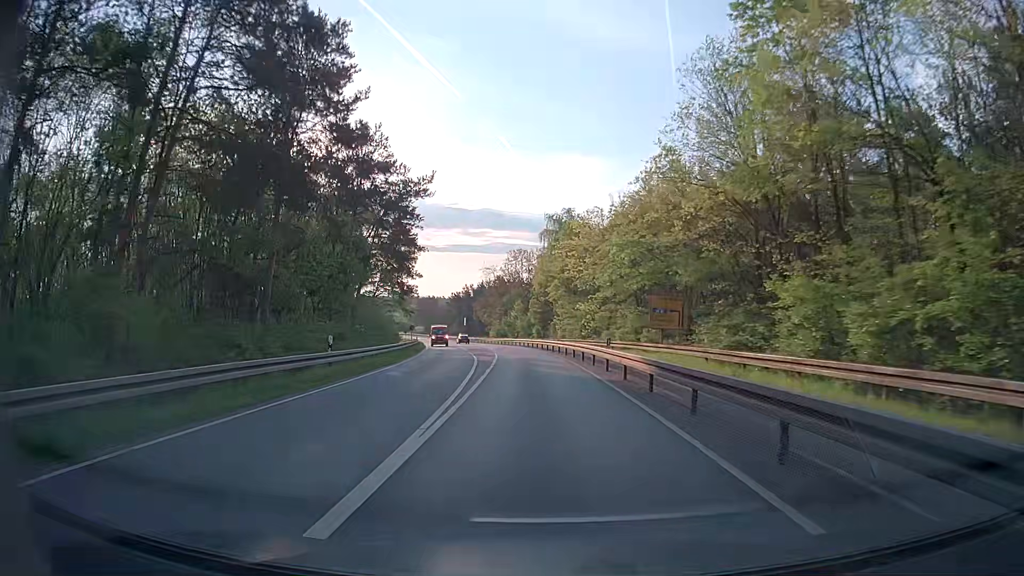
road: secondary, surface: asphalt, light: Day
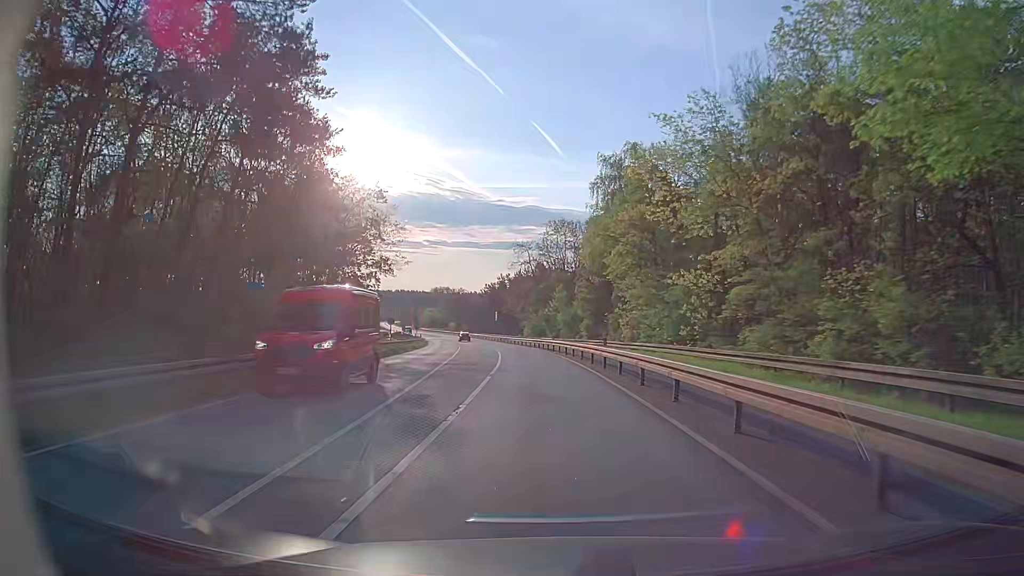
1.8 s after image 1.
(-1.0, +29.7) m; -4°
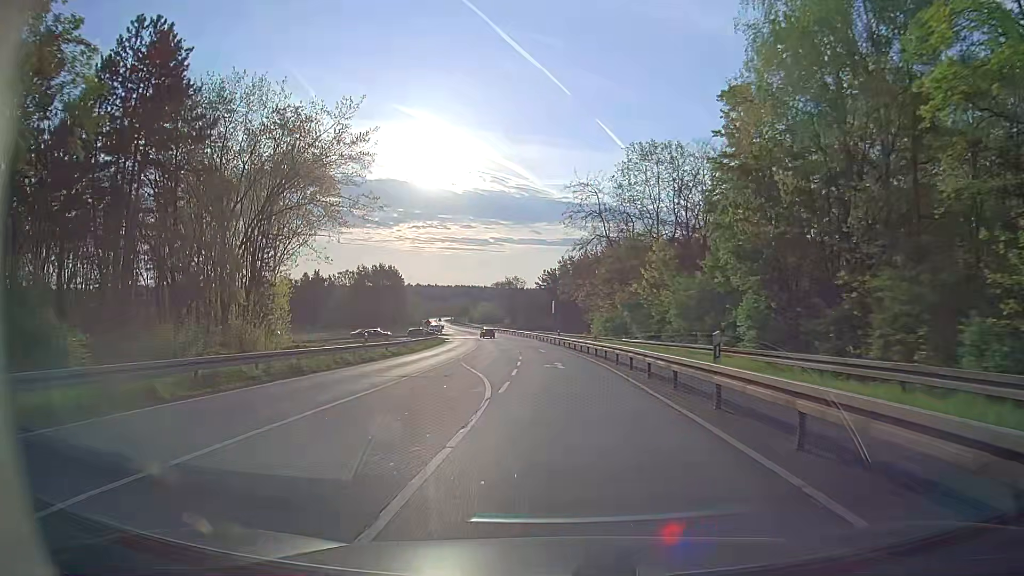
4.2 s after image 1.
(-1.4, +37.1) m; -6°
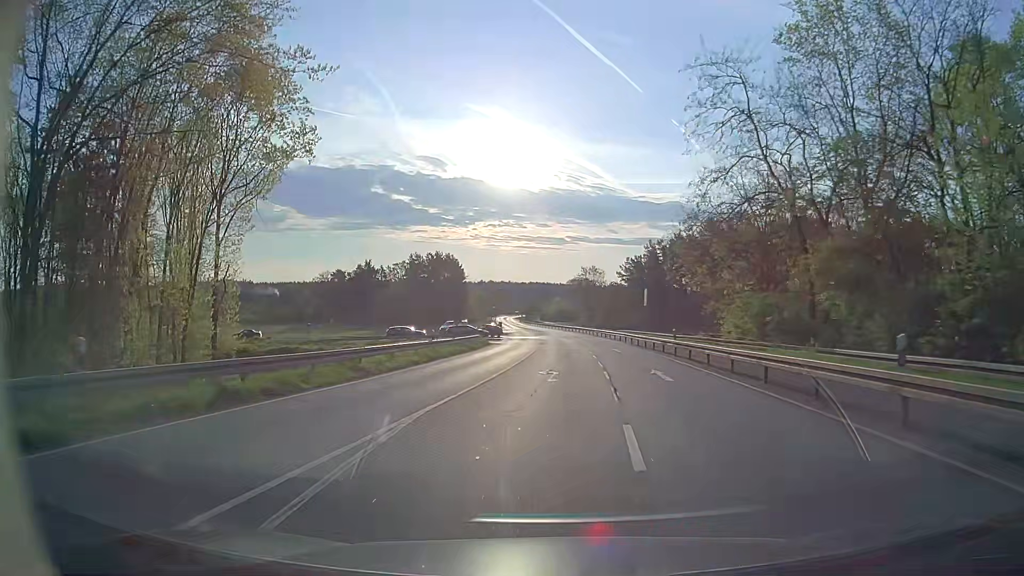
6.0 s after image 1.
(-1.4, +26.3) m; -6°
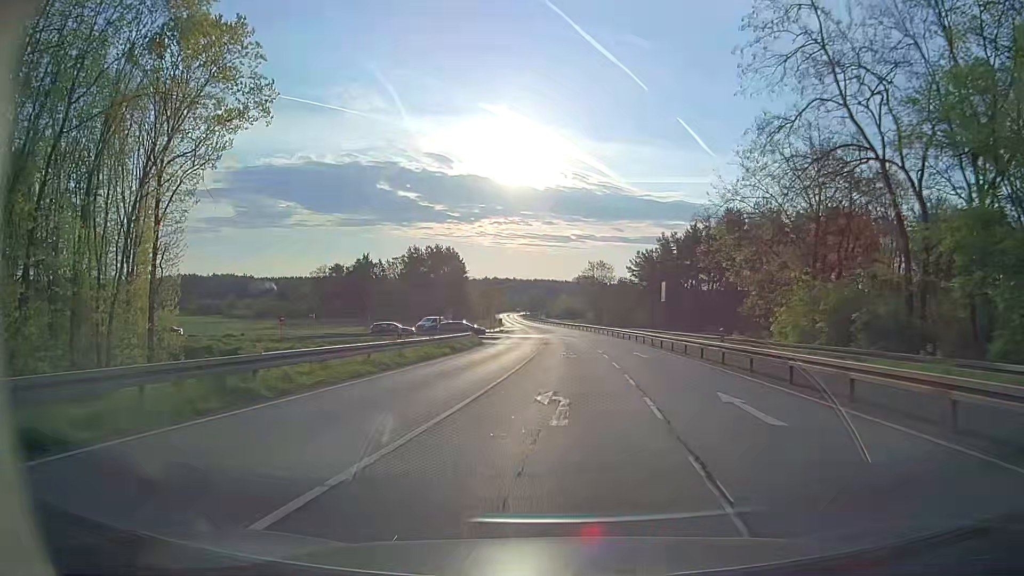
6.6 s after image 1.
(-0.1, +8.5) m; 0°
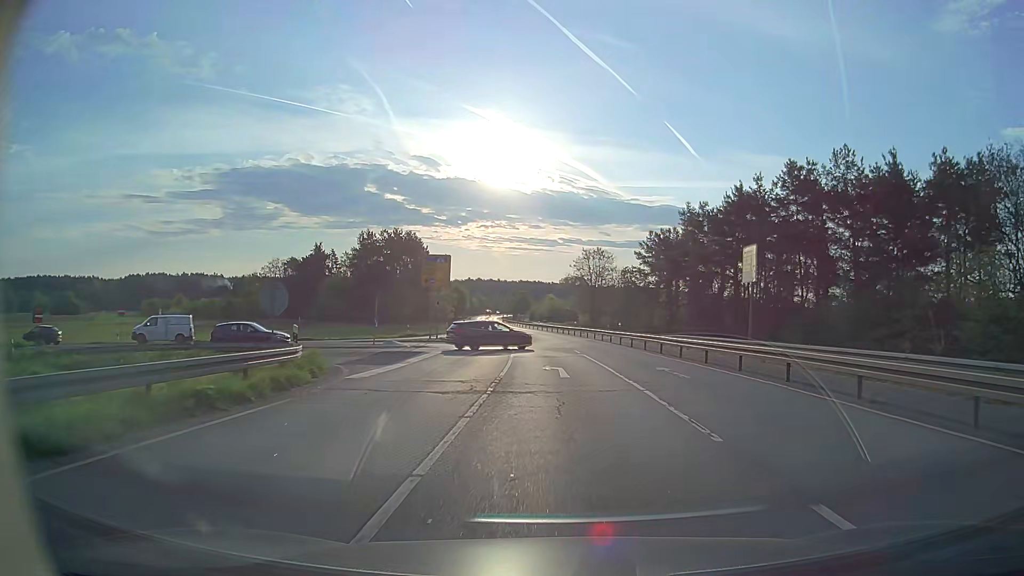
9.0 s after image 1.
(+0.1, +31.8) m; +1°
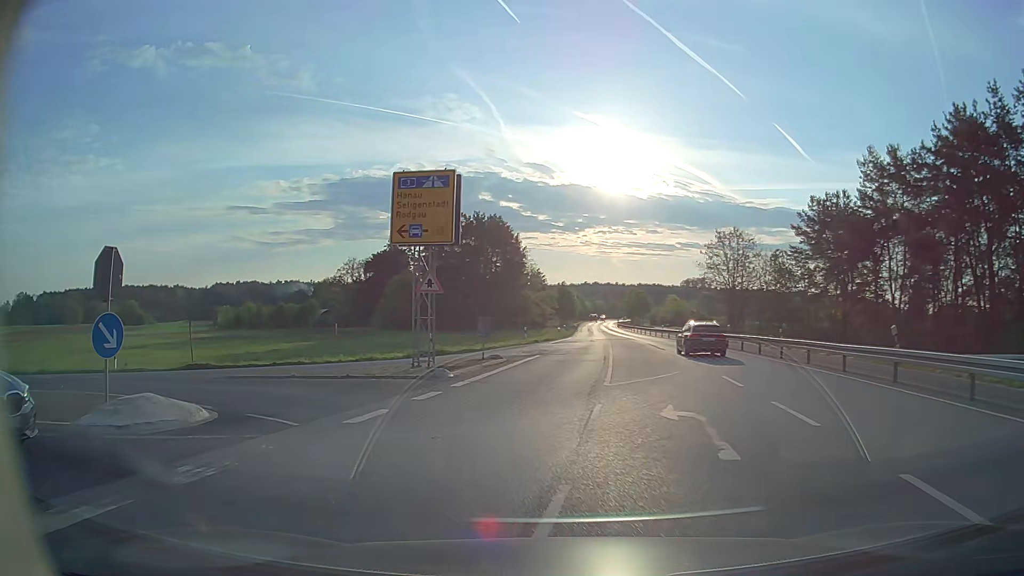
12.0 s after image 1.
(-0.7, +27.8) m; -9°
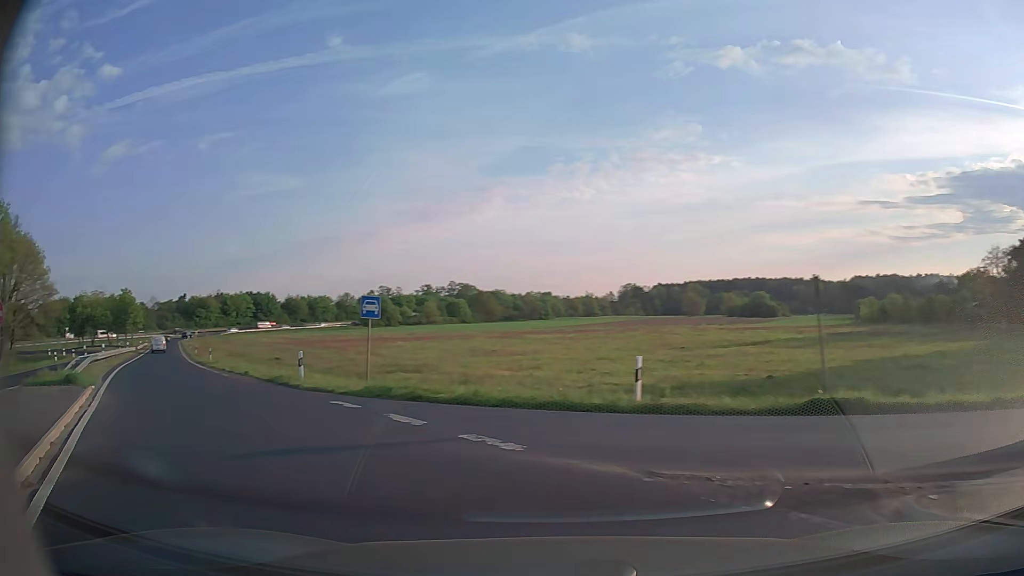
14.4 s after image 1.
(-6.6, +14.0) m; -55°
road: trunk_link
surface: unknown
(-3, +9) (-9, +18) (-15, +25) (-21, +33) (-27, +41) (-33, +49) (-39, +58) (-44, +66) (-50, +74) (-56, +82) m
